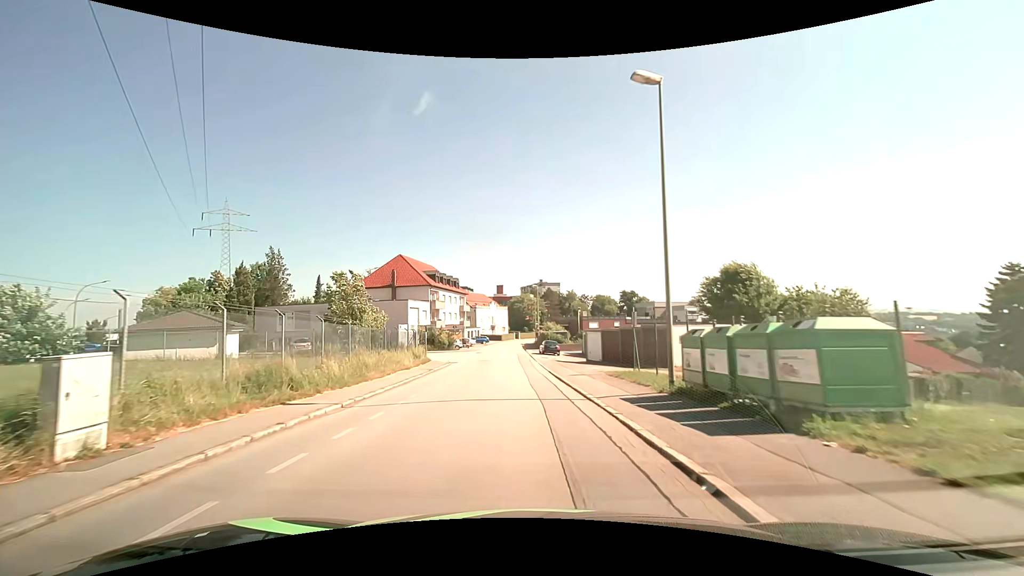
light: Day
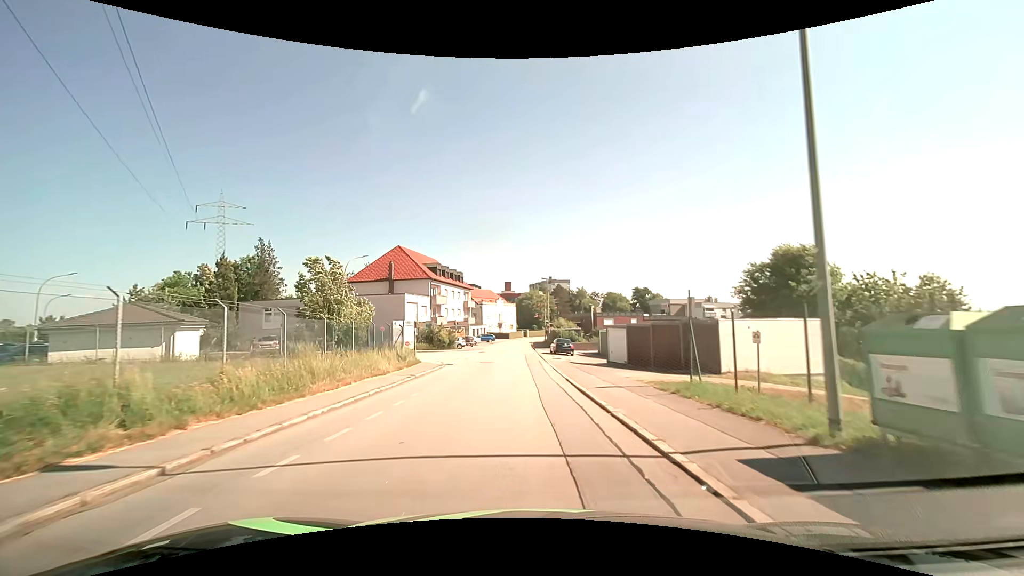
(0.0, +6.2) m; -1°
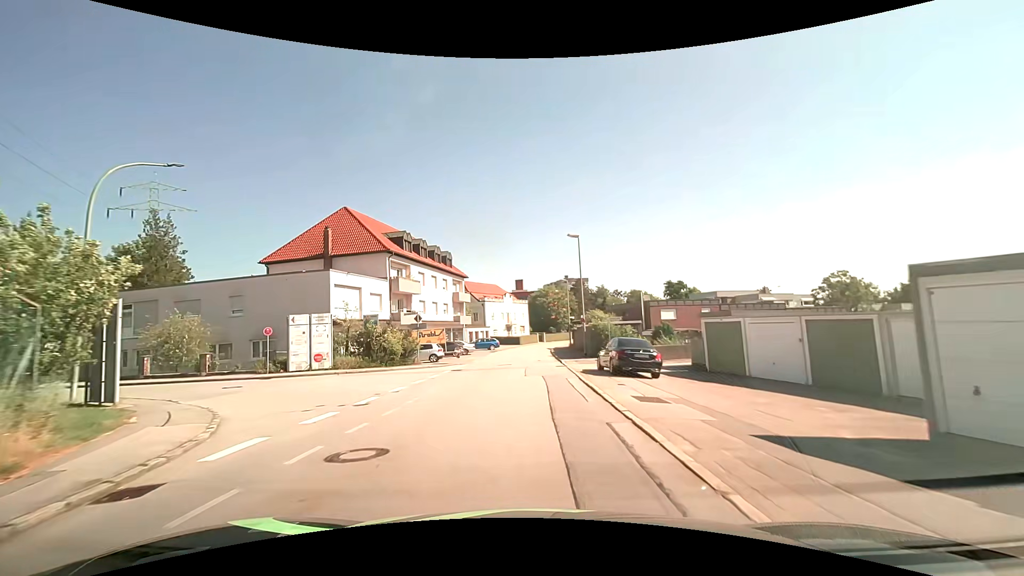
(-0.5, +25.4) m; -2°
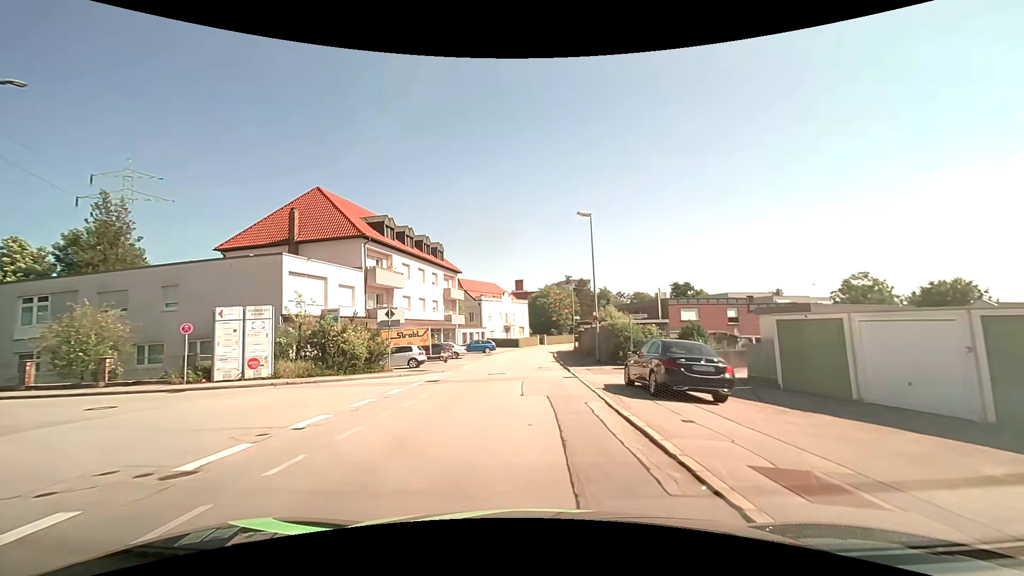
(0.0, +6.5) m; 0°
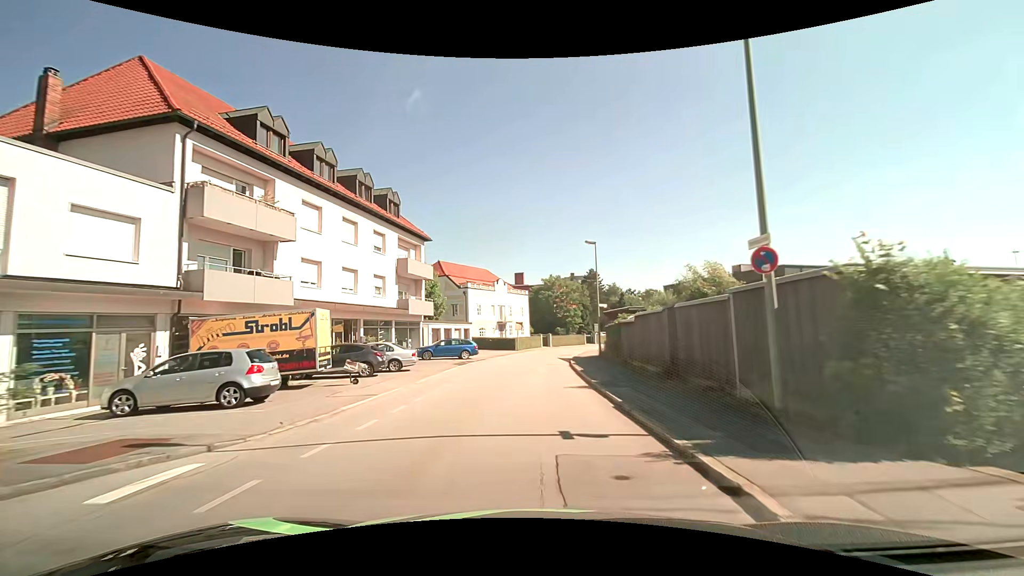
(+0.1, +19.3) m; +1°
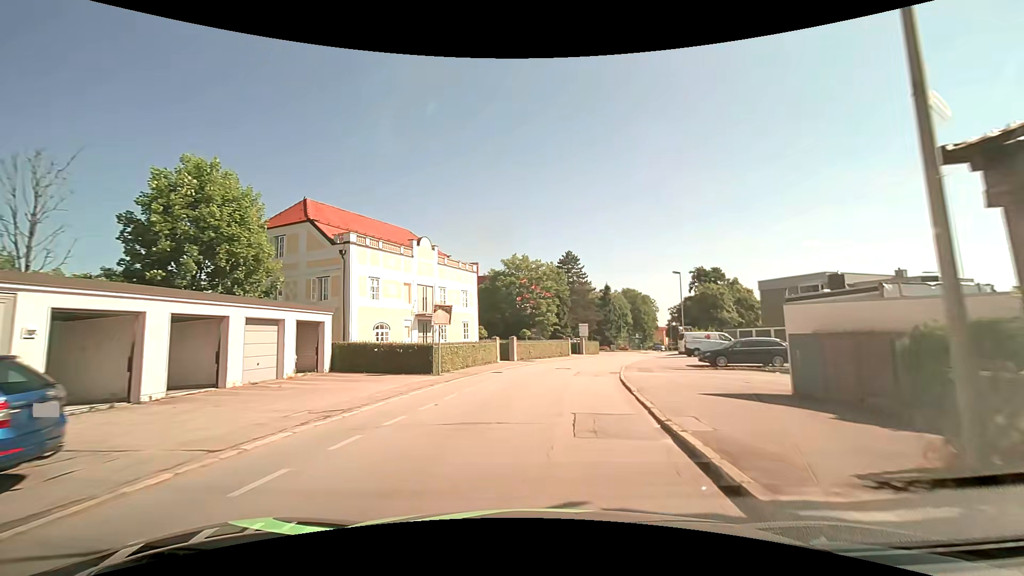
(+0.3, +31.2) m; +4°
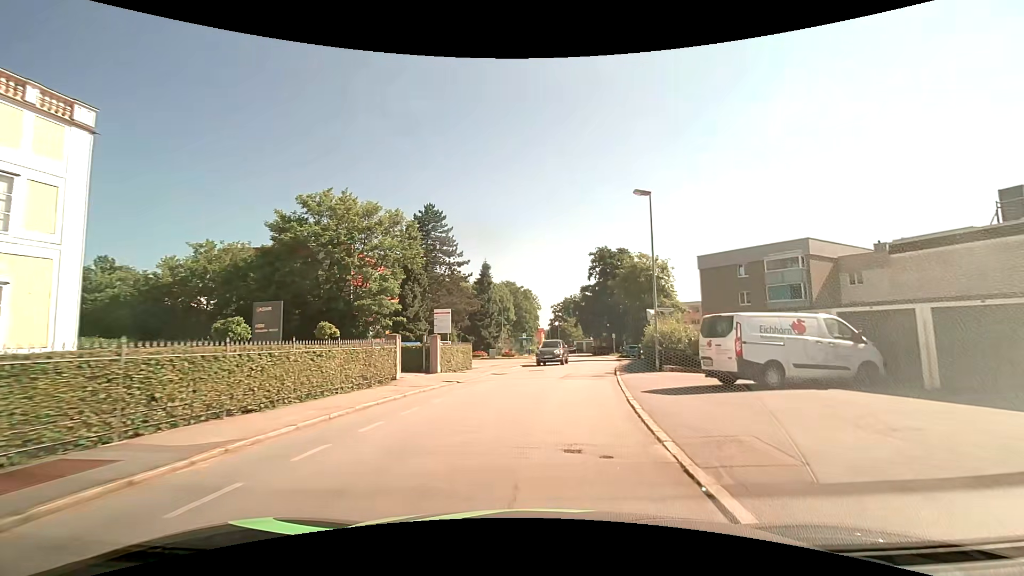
(+3.7, +29.3) m; +15°
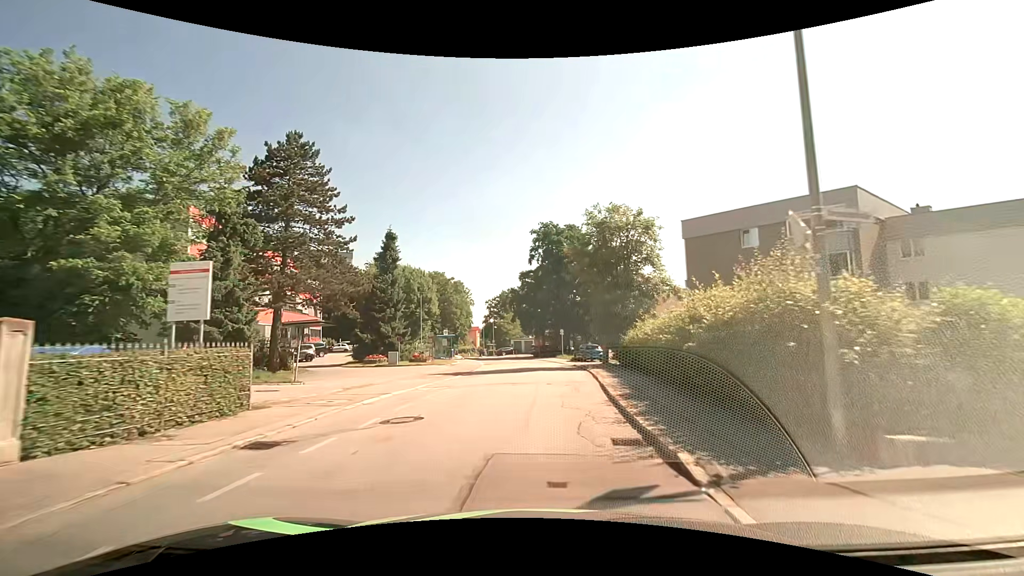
(+1.2, +17.0) m; +7°
(0, +10) (+1, +20) (+1, +30) (+1, +40) (0, +50) (-2, +60) (-4, +69) (-7, +79) (-9, +89) (-12, +99) m
